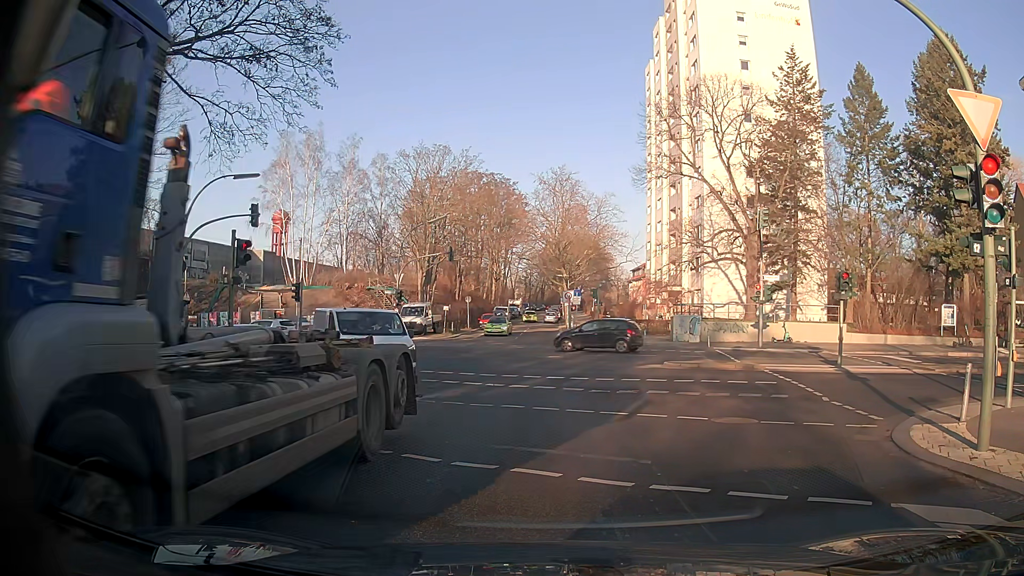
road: tertiary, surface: asphalt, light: Day
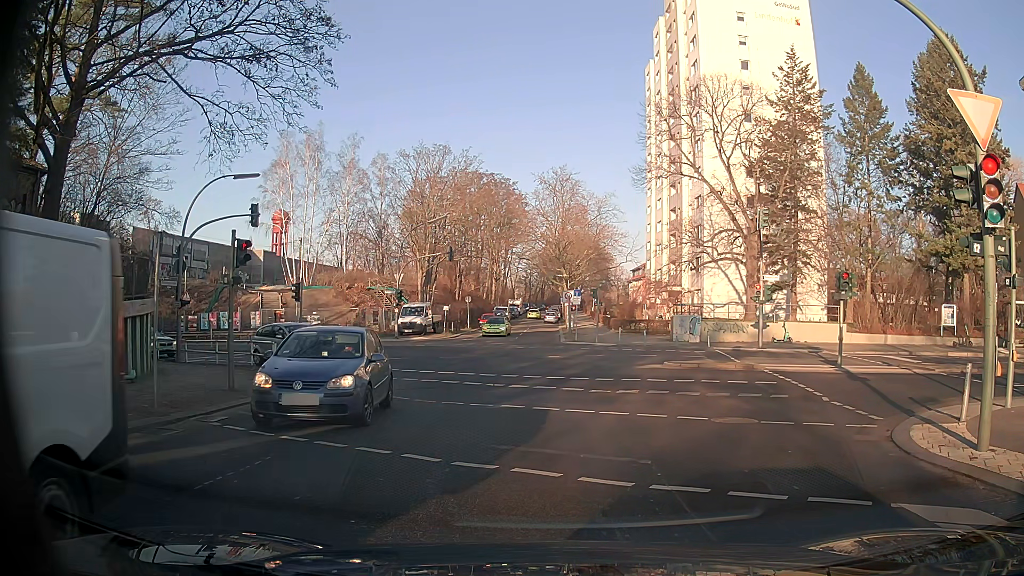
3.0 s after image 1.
(0.0, 0.0) m; 0°
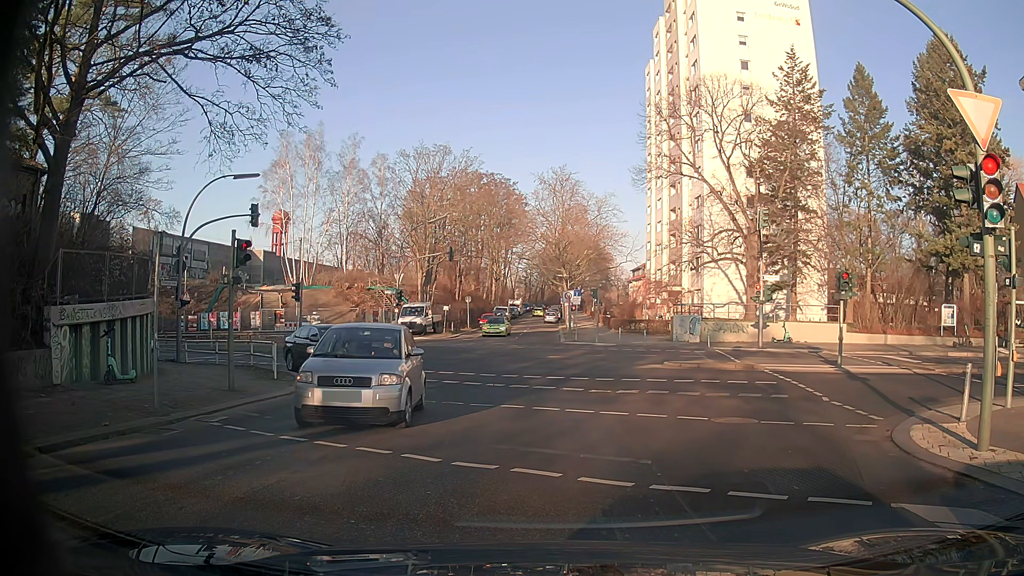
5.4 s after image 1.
(0.0, 0.0) m; 0°
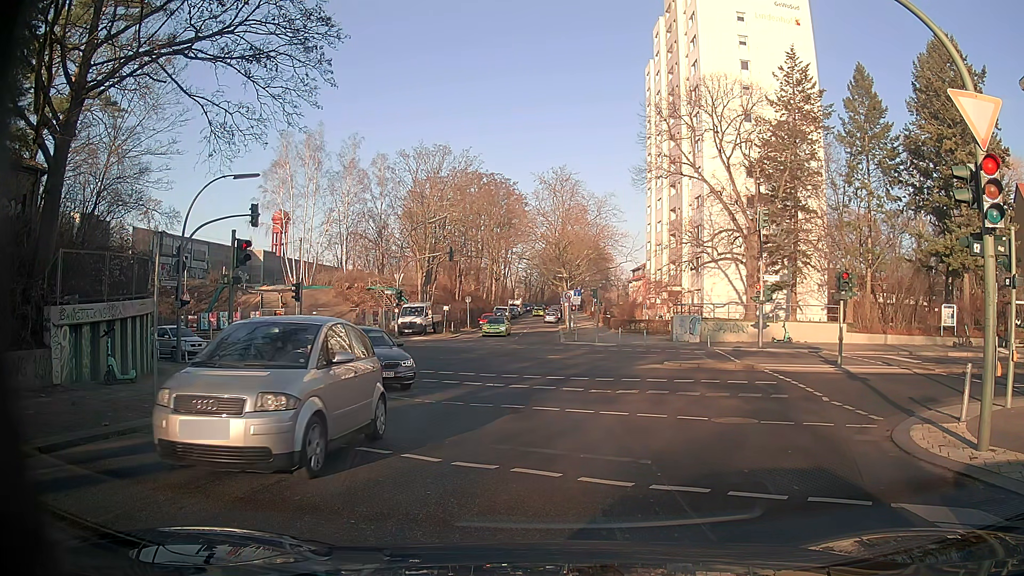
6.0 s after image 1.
(0.0, 0.0) m; 0°
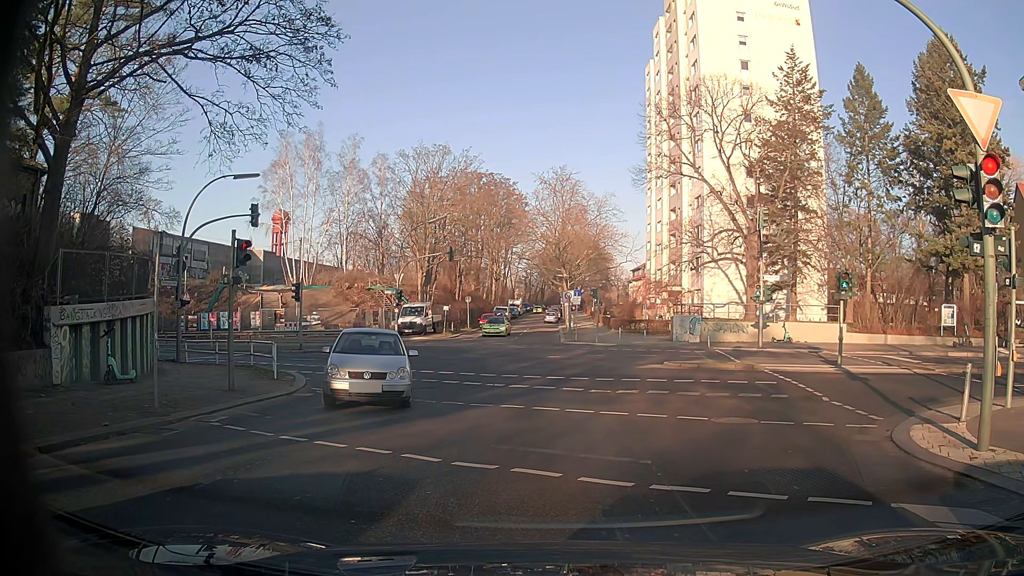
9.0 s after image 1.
(0.0, 0.0) m; 0°
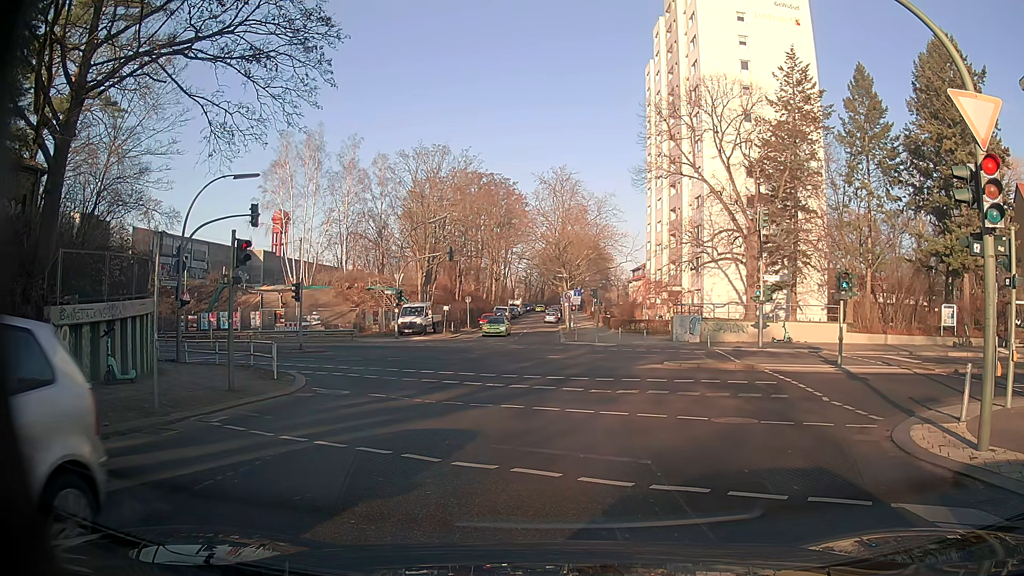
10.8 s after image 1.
(0.0, 0.0) m; 0°
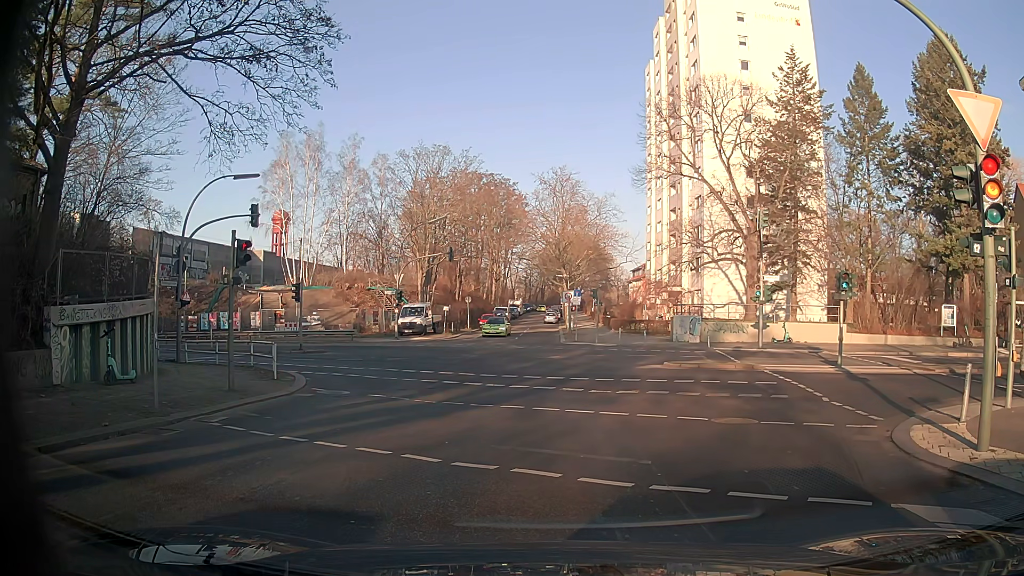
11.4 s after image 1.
(0.0, 0.0) m; 0°
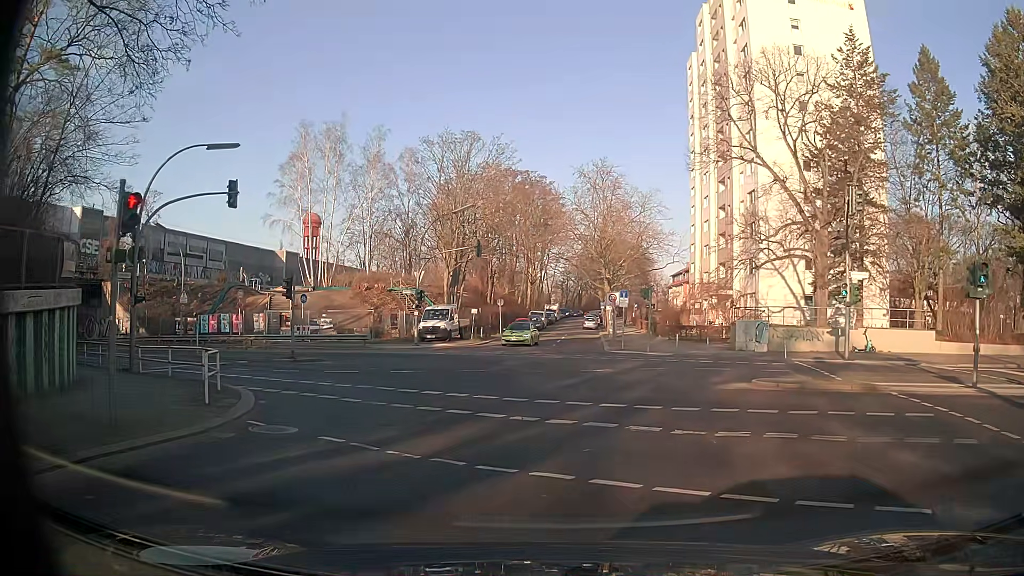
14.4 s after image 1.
(-0.1, +6.1) m; -3°
(0, +10) (0, +20) (-5, +29) (-14, +34) (-23, +37) (-33, +39) (-43, +41) (-53, +42) (-62, +43) (-72, +45) m
